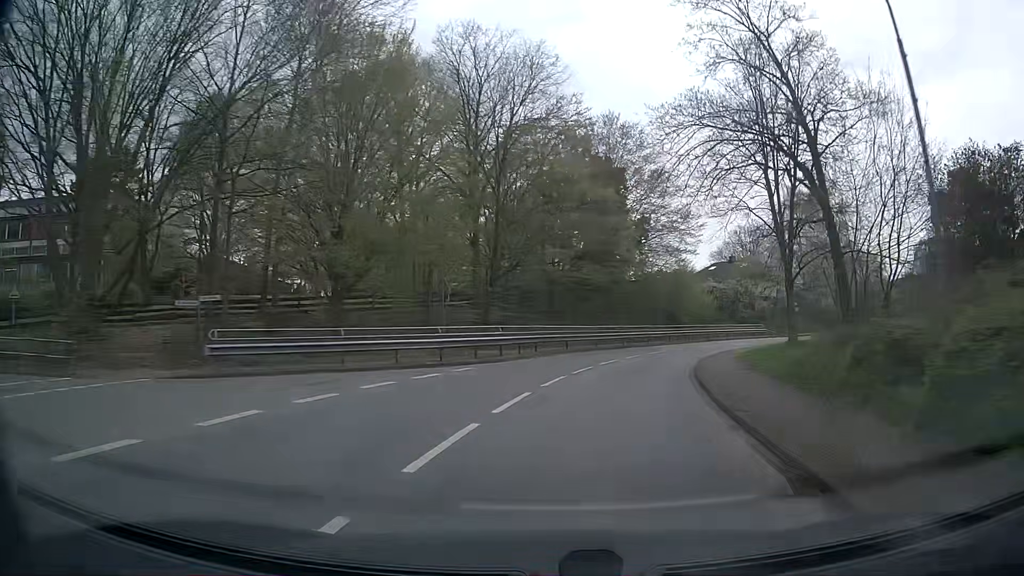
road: secondary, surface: asphalt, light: Day
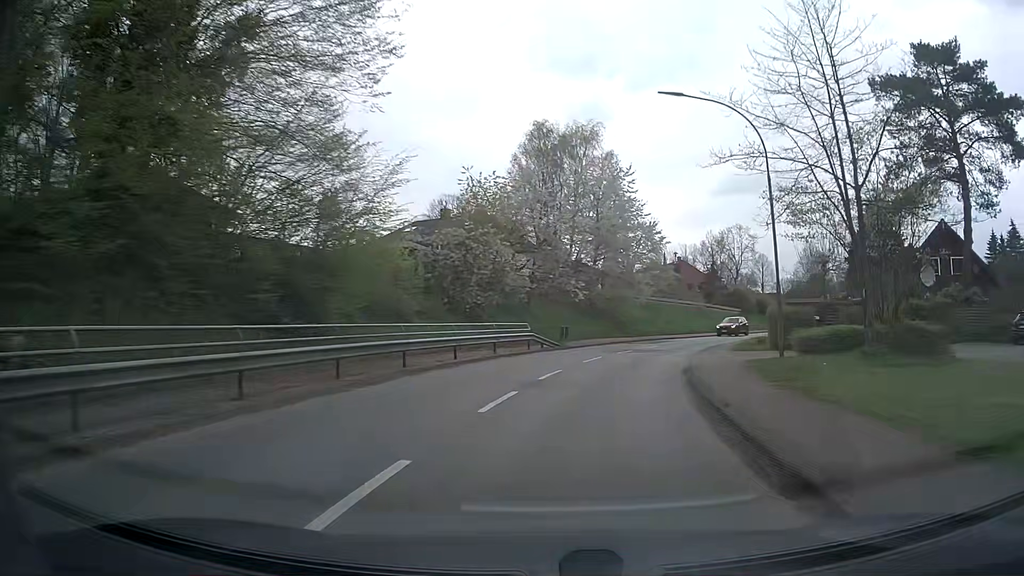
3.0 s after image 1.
(+8.6, +36.7) m; +26°
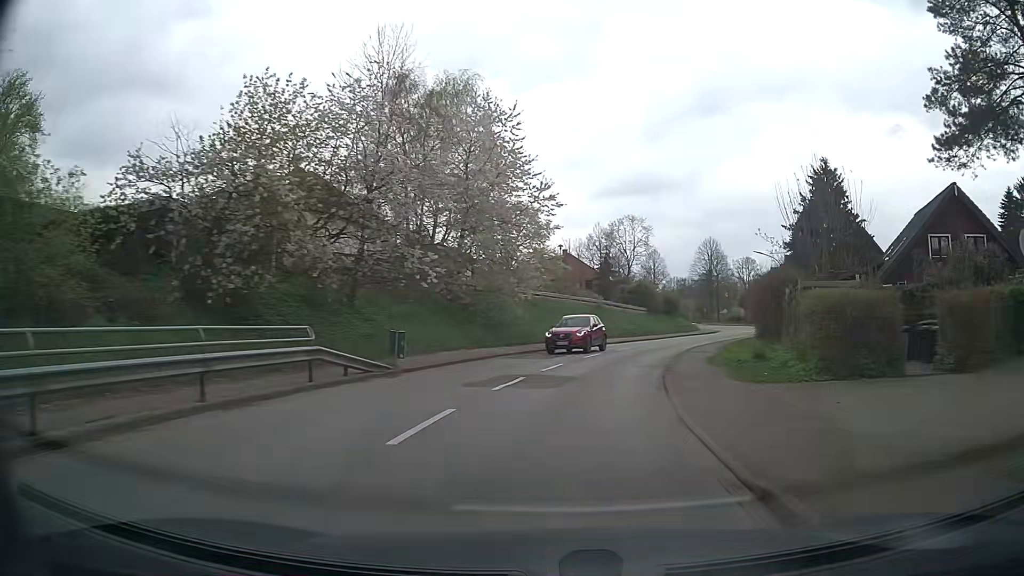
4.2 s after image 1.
(+1.5, +15.5) m; +11°
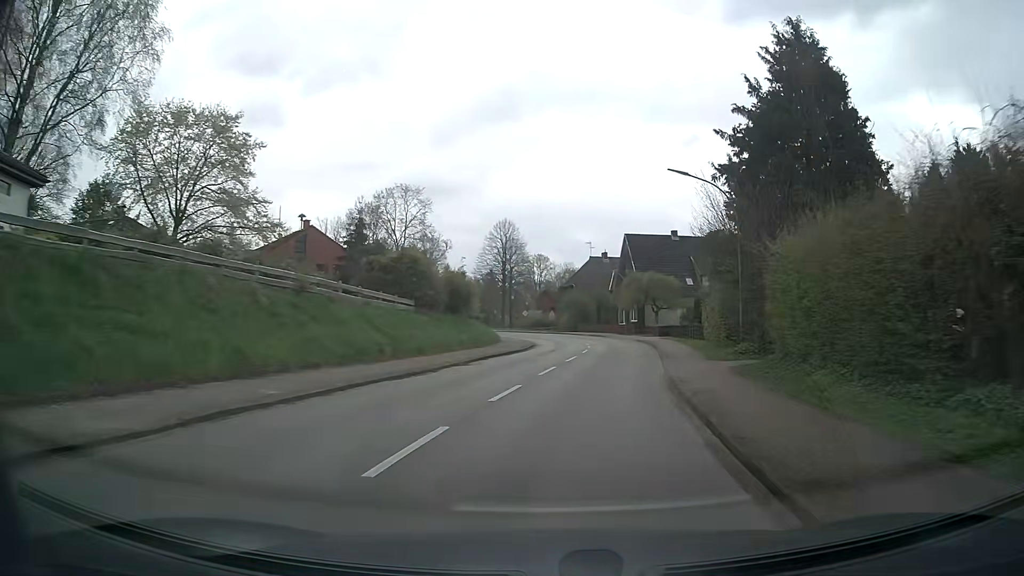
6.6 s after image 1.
(+4.7, +31.1) m; +19°
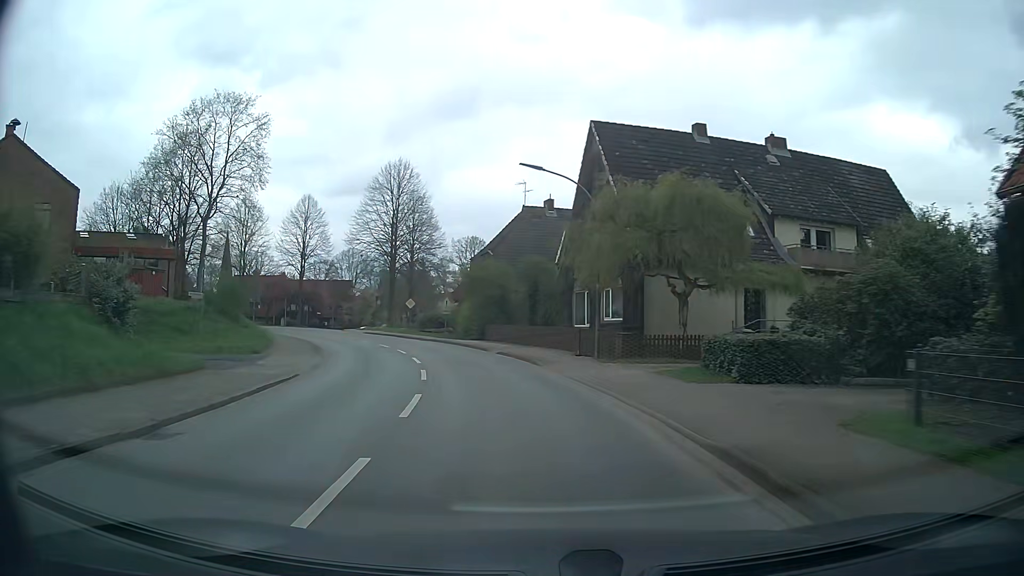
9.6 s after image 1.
(+4.5, +39.0) m; +6°
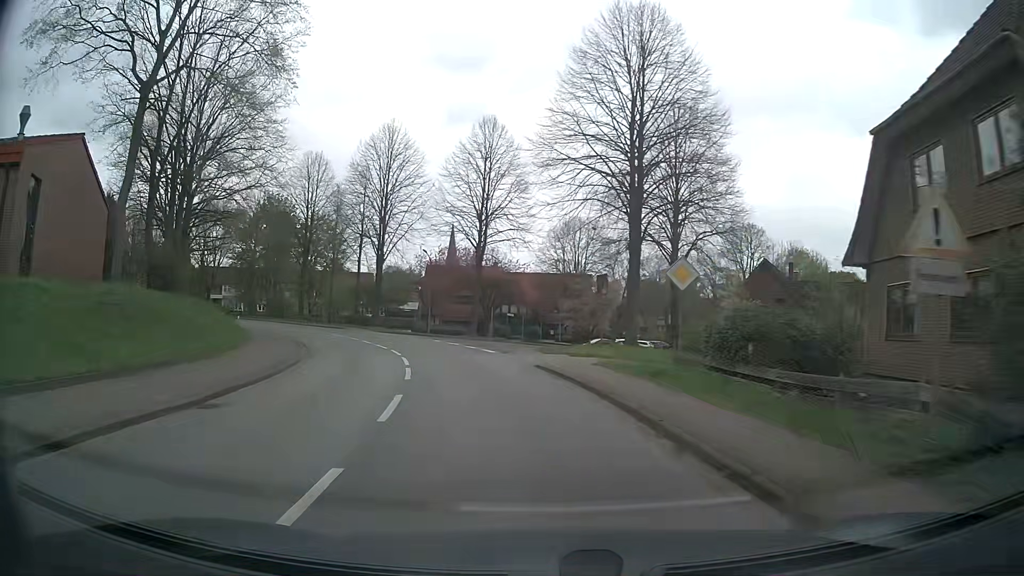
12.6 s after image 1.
(-7.3, +37.5) m; -22°
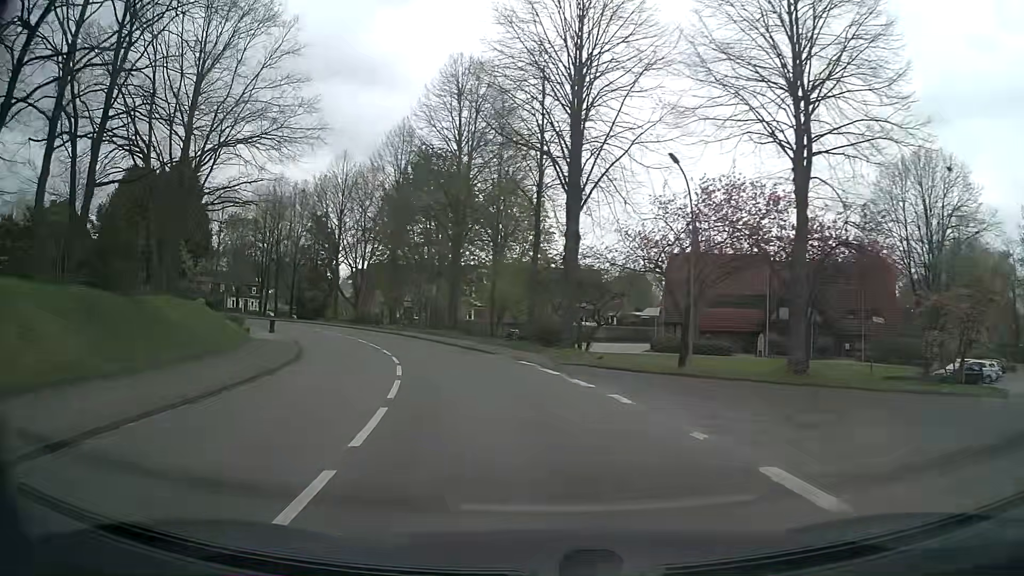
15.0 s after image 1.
(-5.1, +30.0) m; -21°
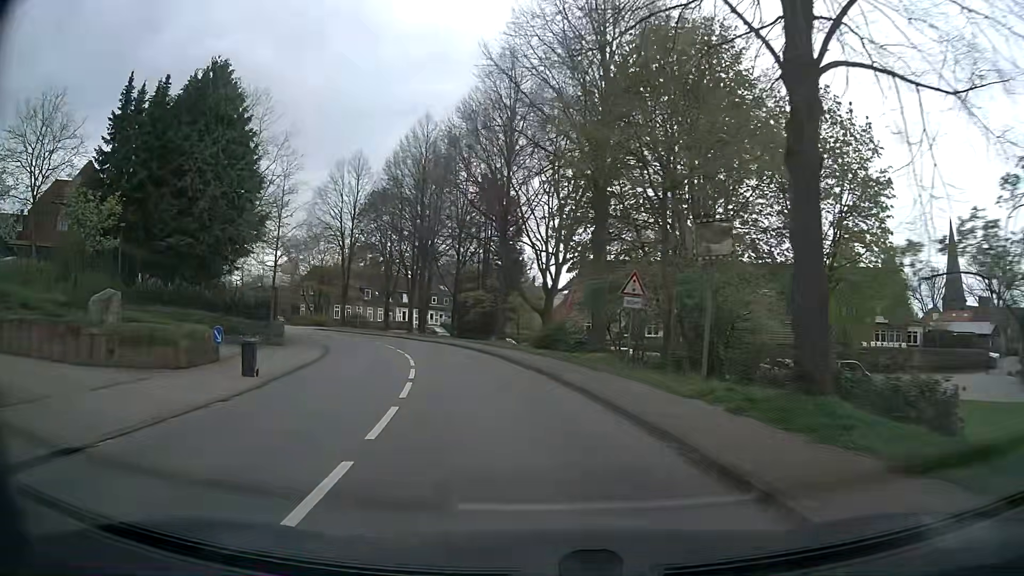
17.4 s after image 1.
(-5.1, +30.1) m; -19°
(-1, +10) (-2, +20) (-4, +30) (-8, +39) (-12, +48) (-18, +56) (-25, +64) (-32, +71) (-39, +78) (-46, +85) m
